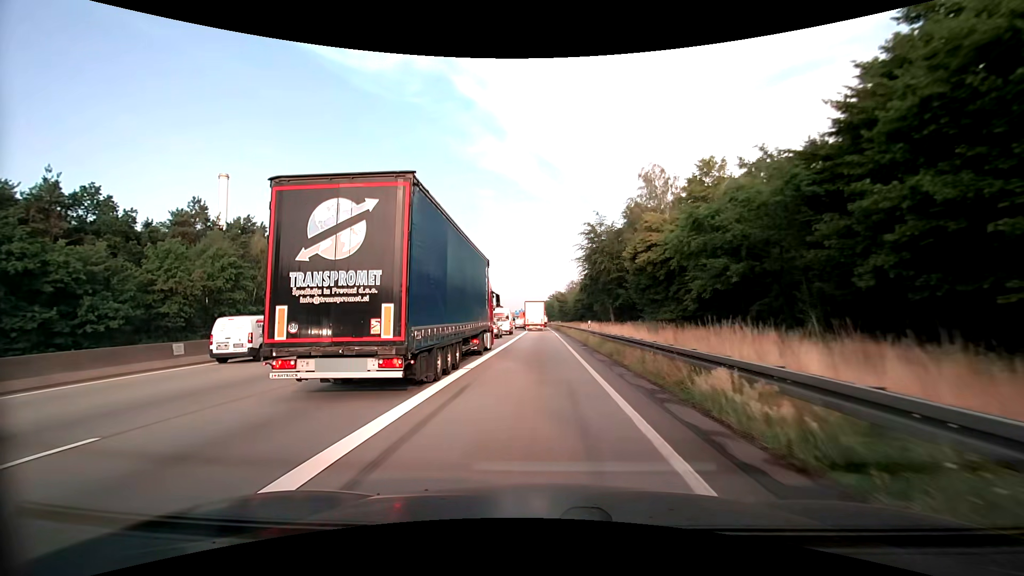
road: motorway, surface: asphalt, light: Day
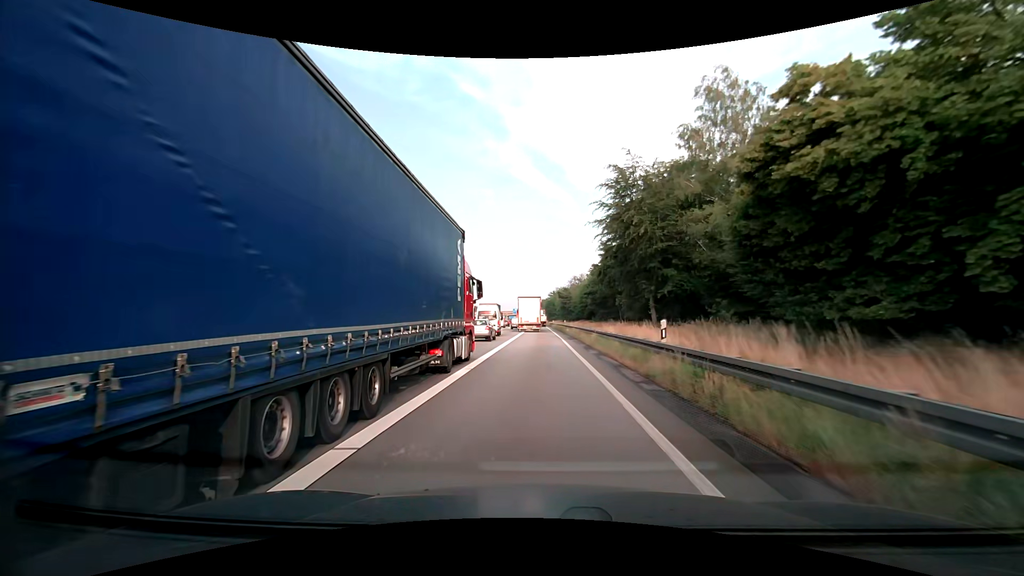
(0.0, +20.3) m; 0°
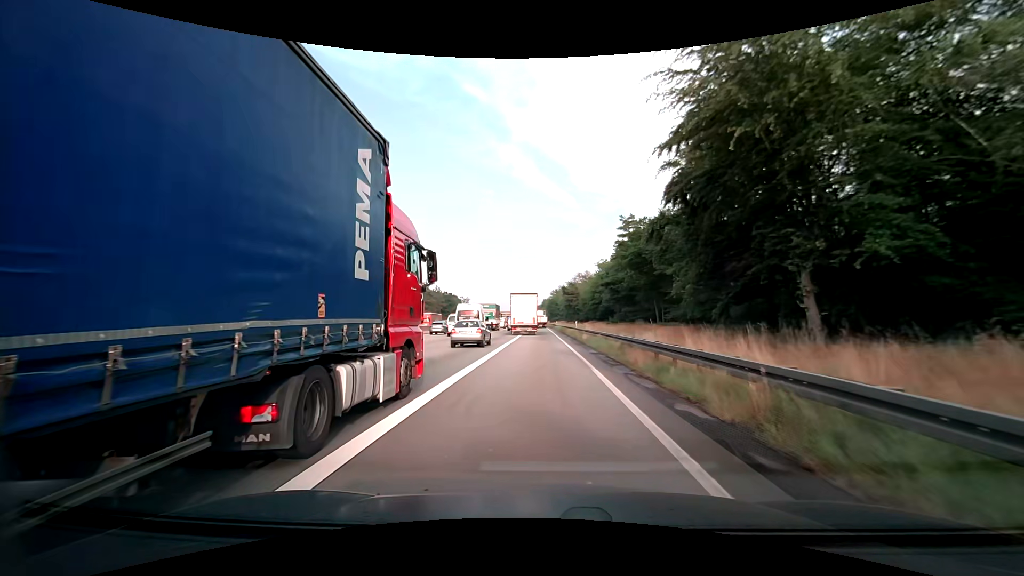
(0.0, +19.7) m; 0°
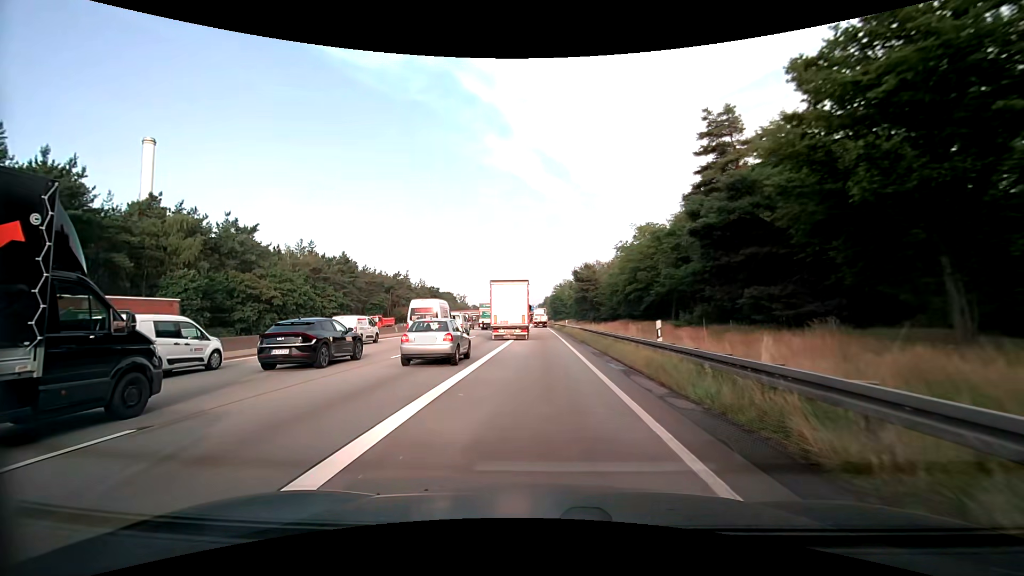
(-0.2, +31.6) m; 0°
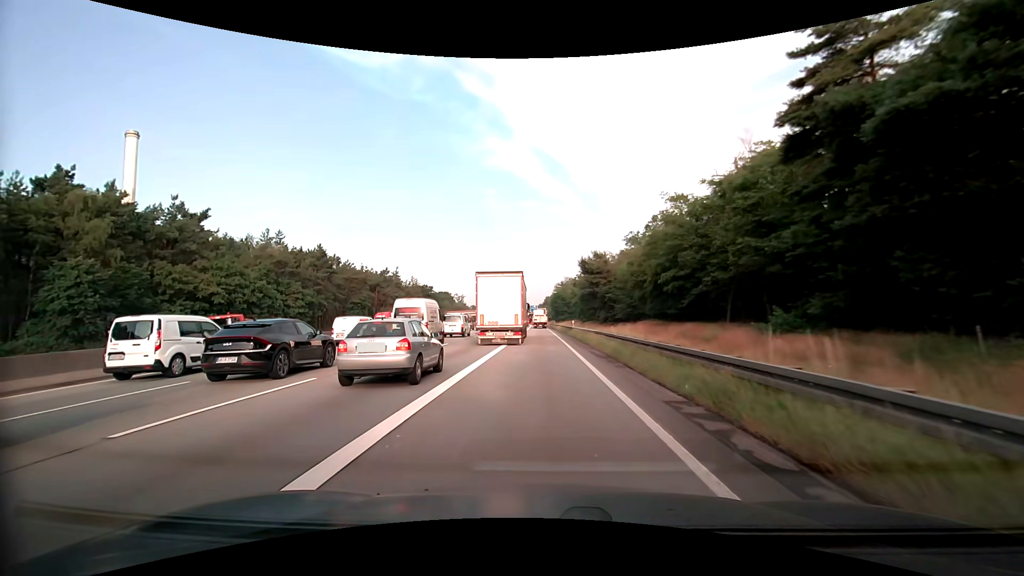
(0.0, +12.5) m; 0°
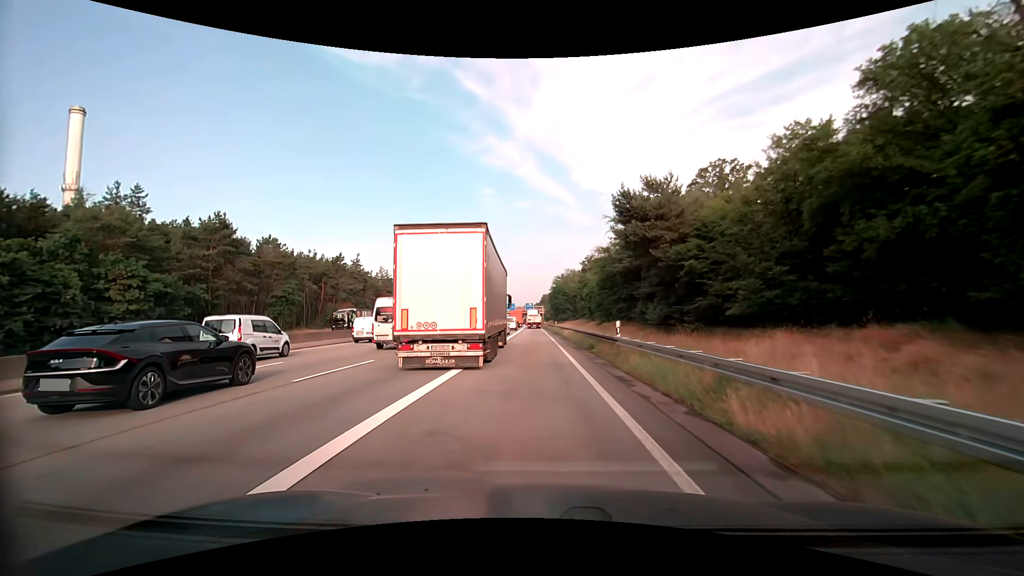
(+0.1, +30.7) m; 0°
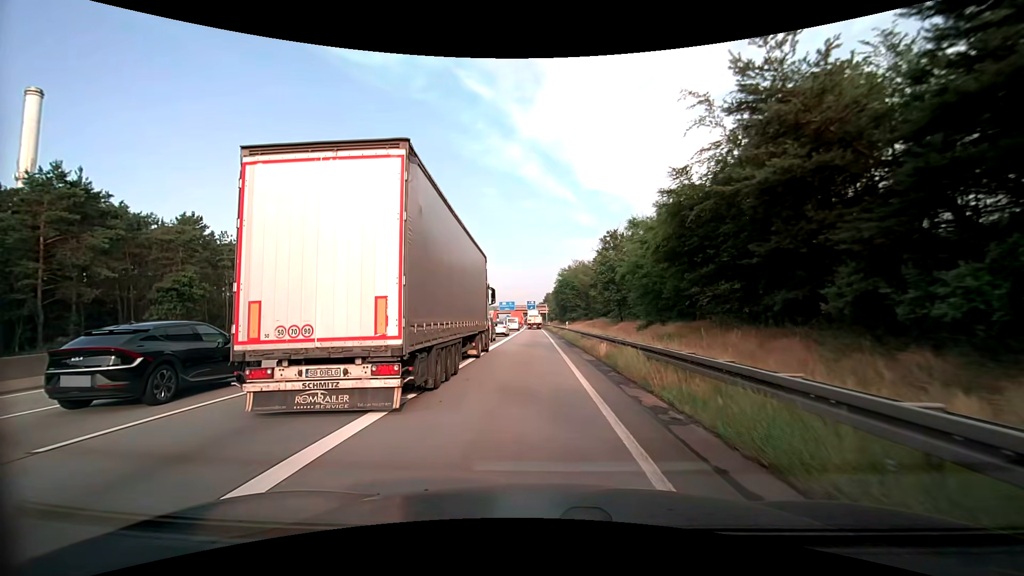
(0.0, +24.3) m; 0°
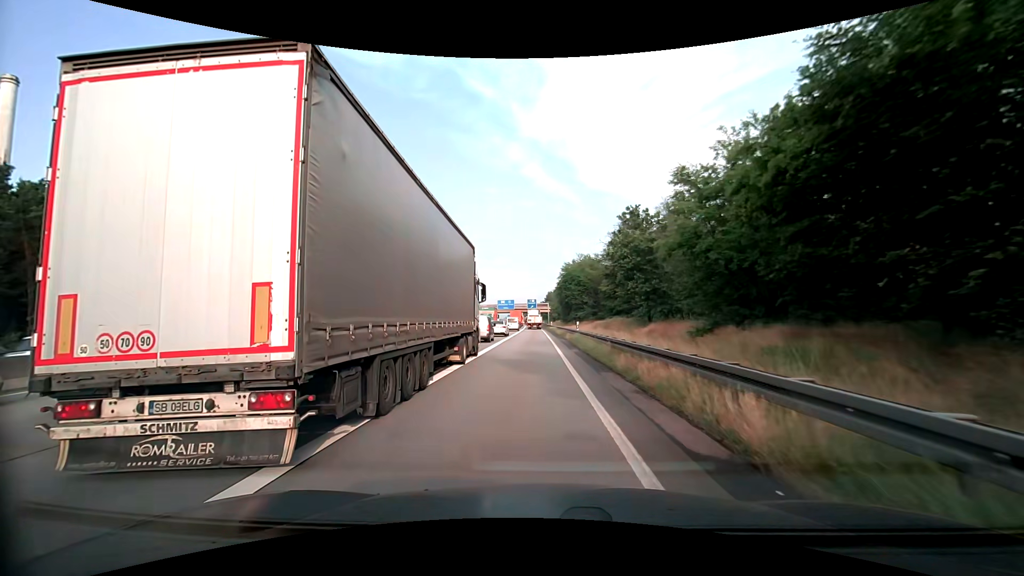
(-0.1, +12.5) m; 0°
(0, +10) (0, +20) (0, +30) (0, +40) (-1, +50) (-1, +60) (-1, +70) (-1, +80) (-2, +90) (-2, +100) m
